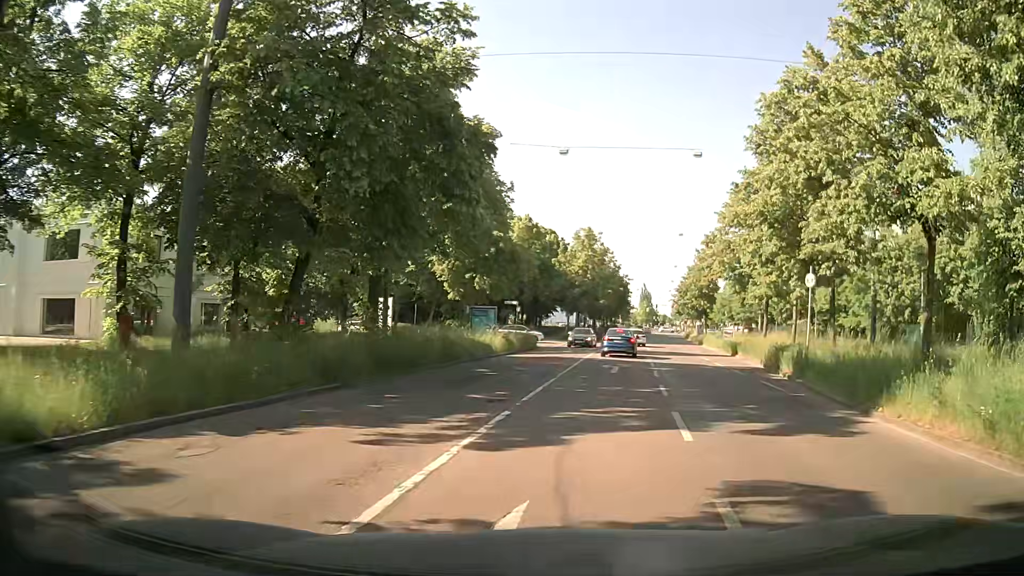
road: residential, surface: asphalt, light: Day
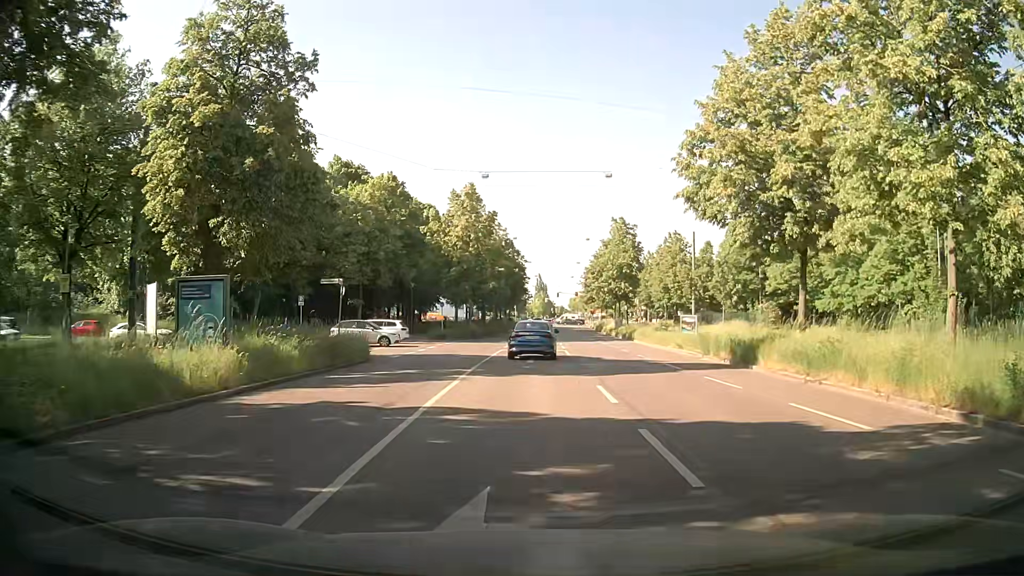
(+2.1, +20.5) m; +9°
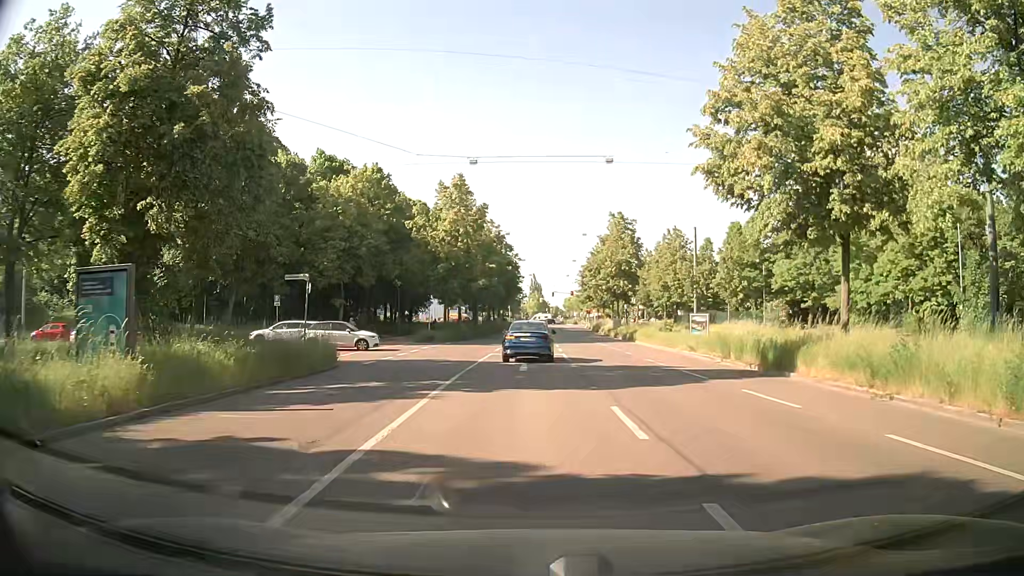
(0.0, +3.6) m; -1°
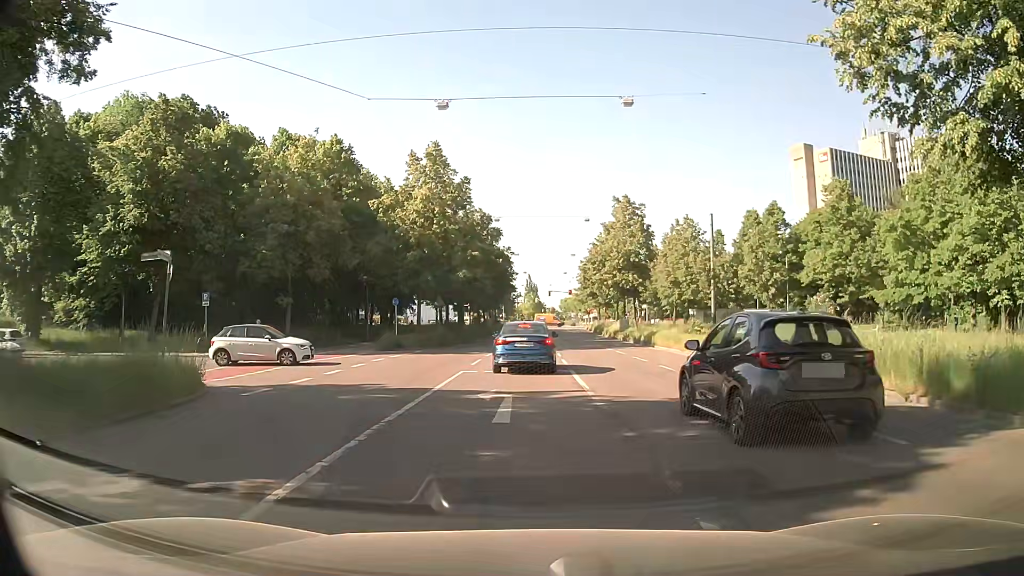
(+0.2, +9.6) m; +1°
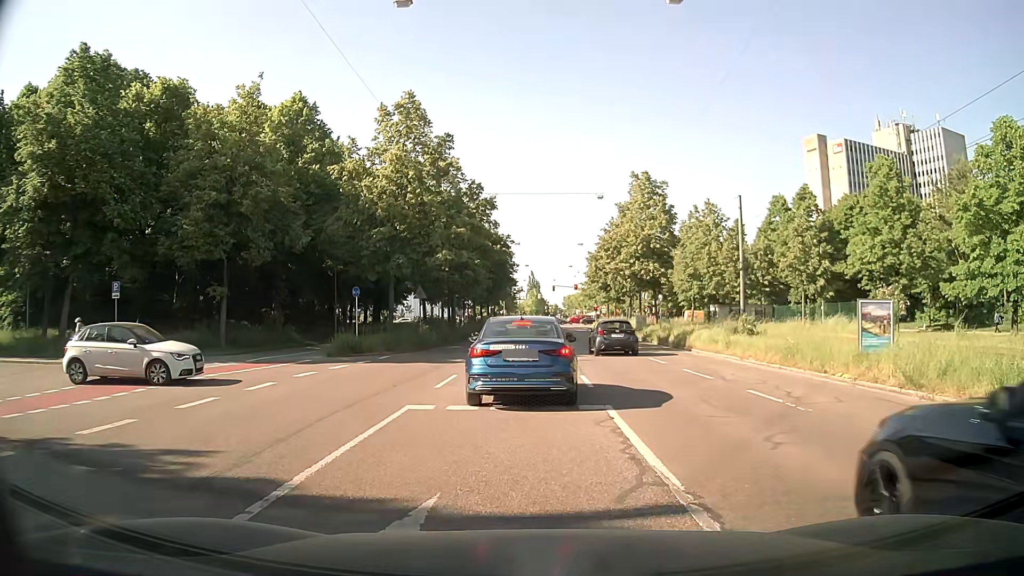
(+0.1, +8.7) m; +1°
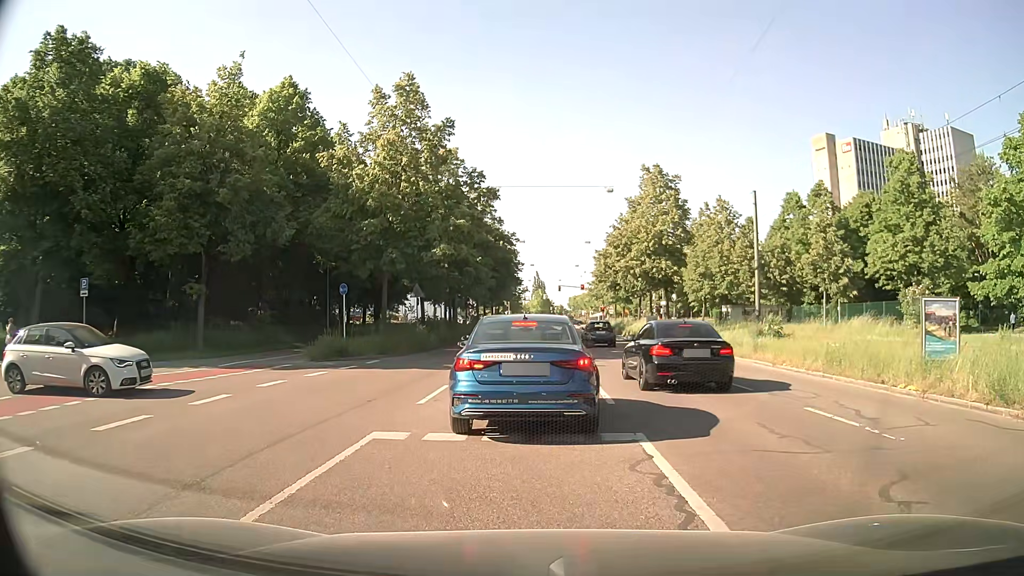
(0.0, +2.6) m; -2°
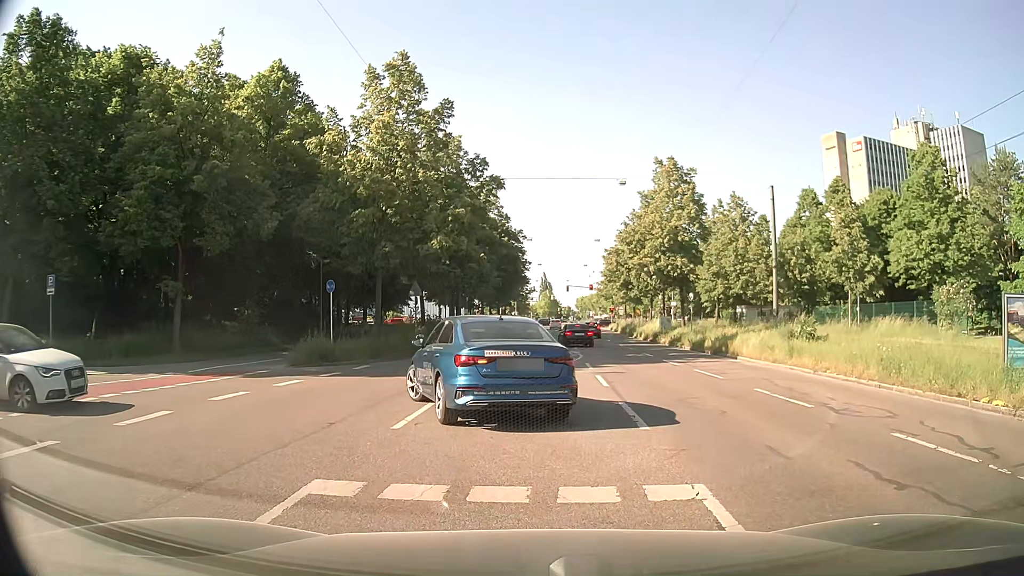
(0.0, +2.6) m; +1°
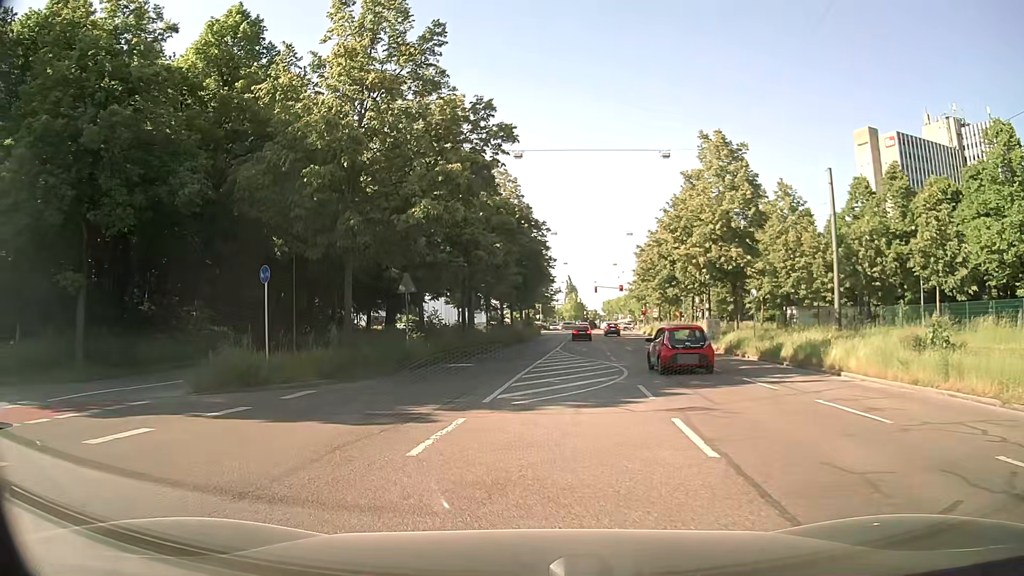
(0.0, +7.8) m; -2°
(-5, +8) (-15, +8) (-25, +7) (-35, +6) (-45, +5) (-55, +4) (-65, +2) (-74, 0) (-84, -2) (-94, -4) m
